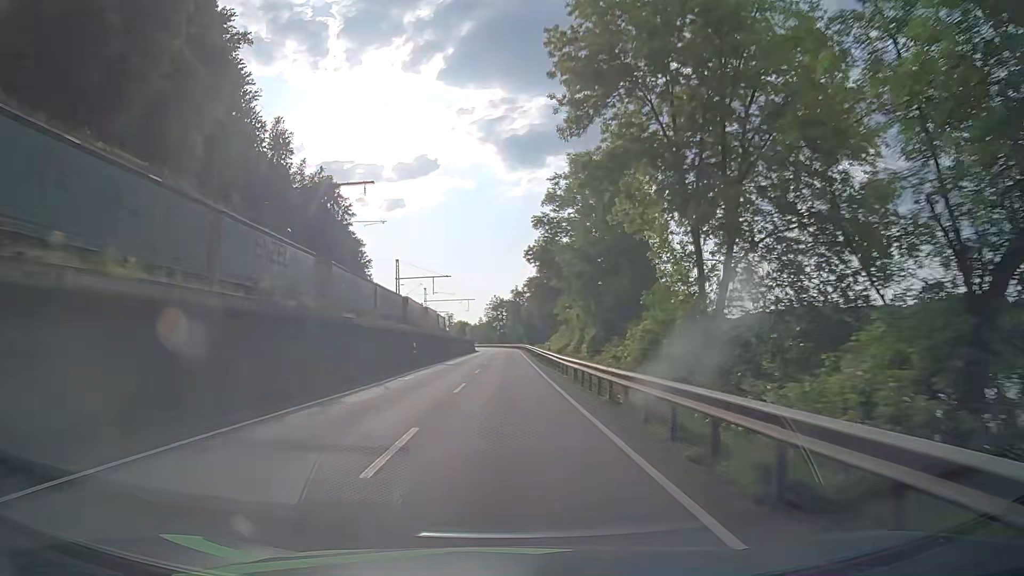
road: primary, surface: asphalt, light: Day
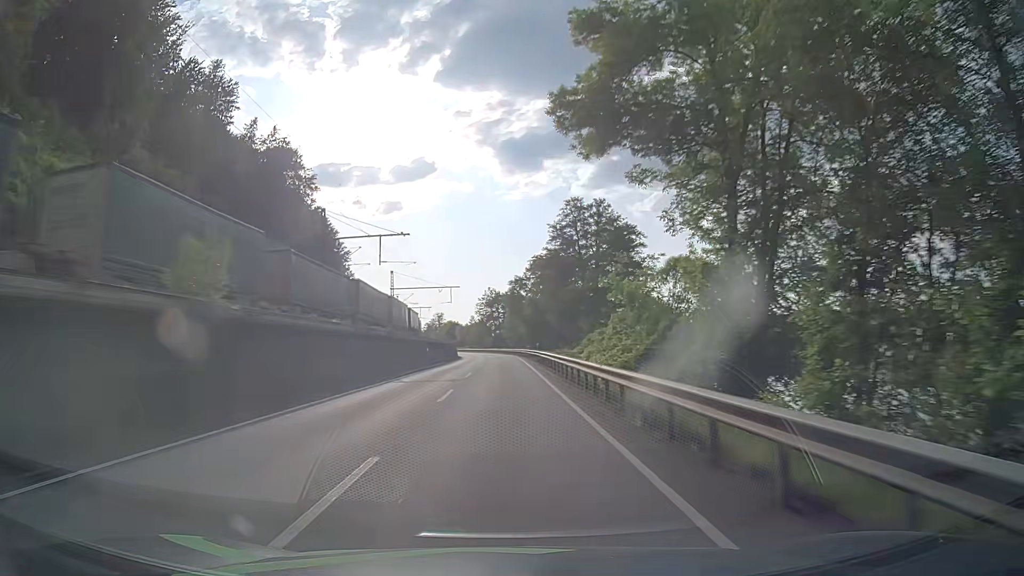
(+0.2, +38.5) m; 0°
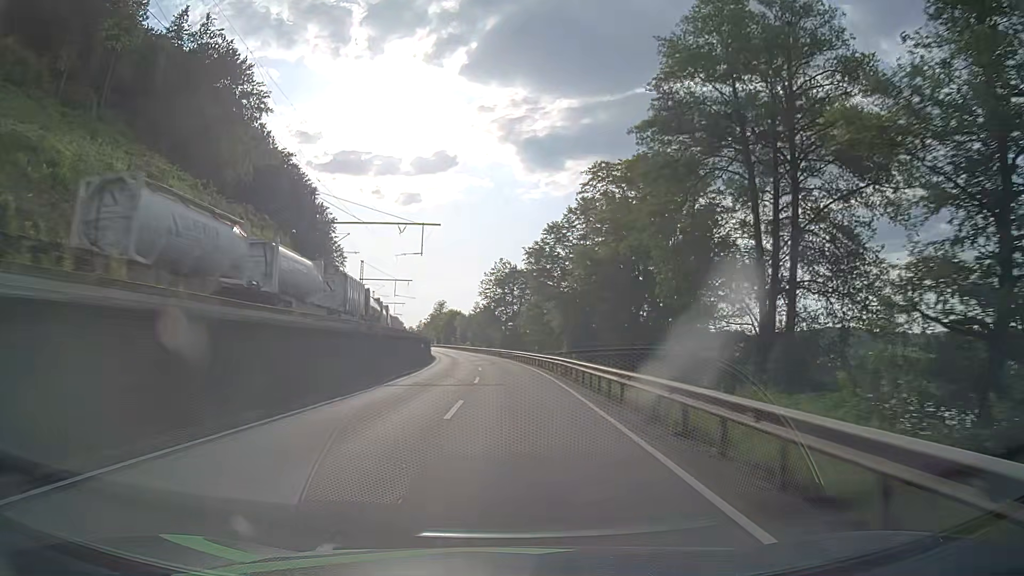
(+0.1, +51.3) m; 0°
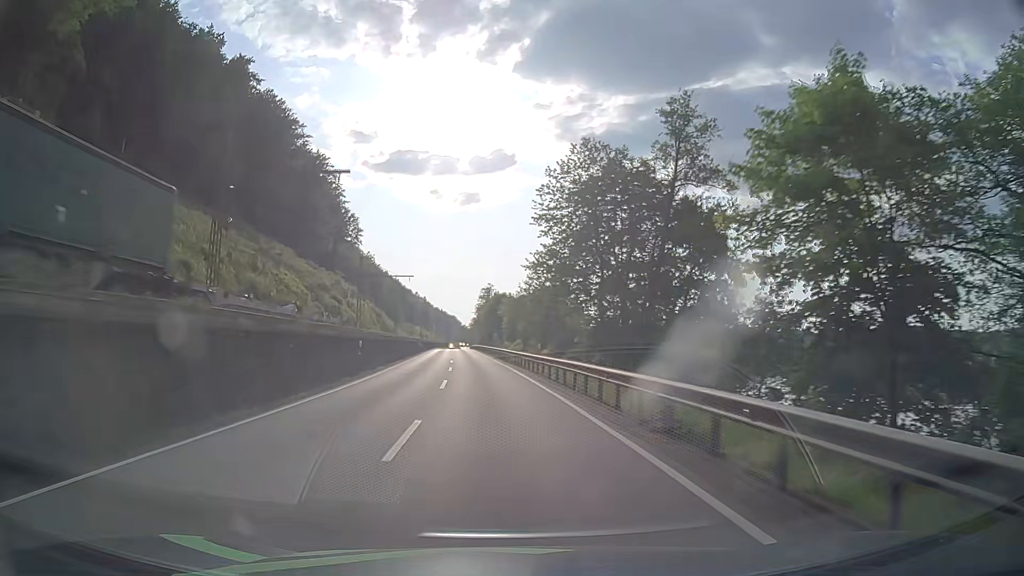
(-1.8, +64.3) m; -5°
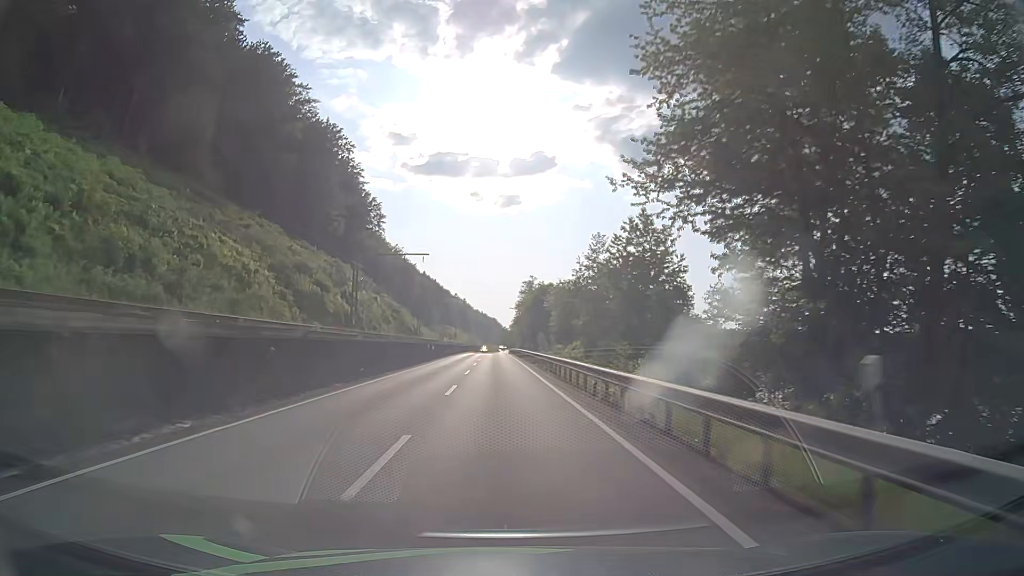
(-1.0, +25.7) m; -4°
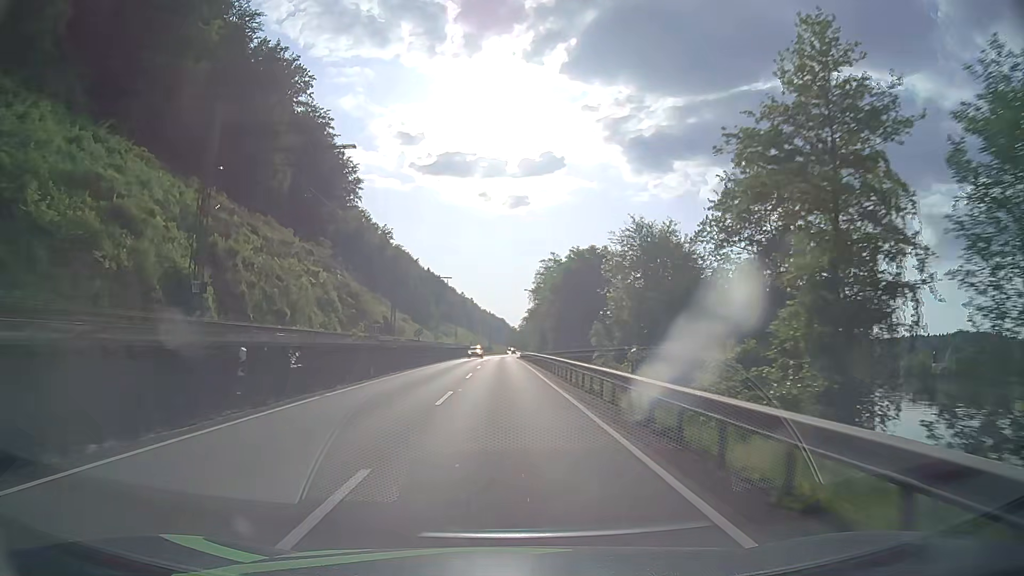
(-0.5, +38.6) m; -1°
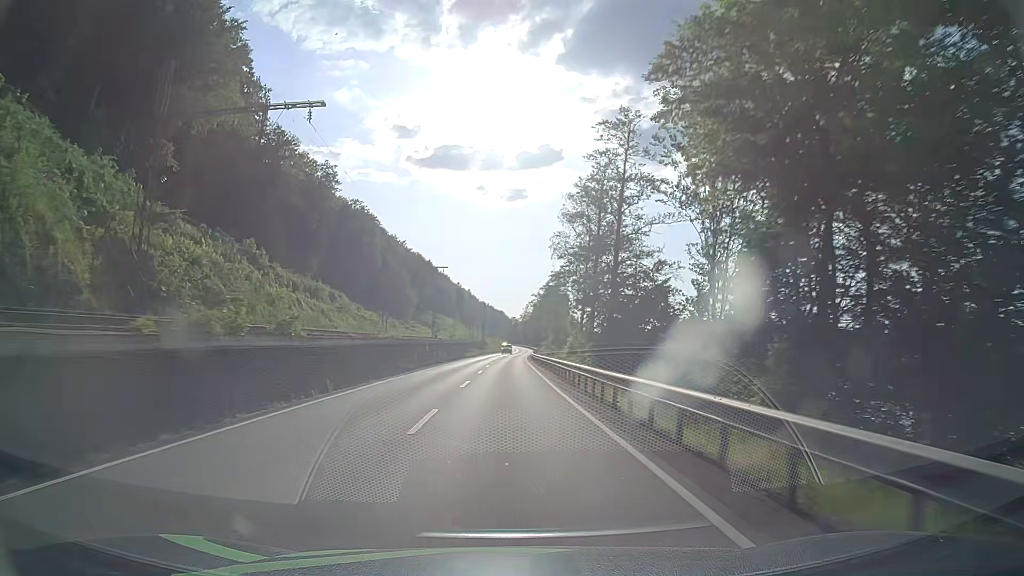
(-0.1, +64.4) m; 0°
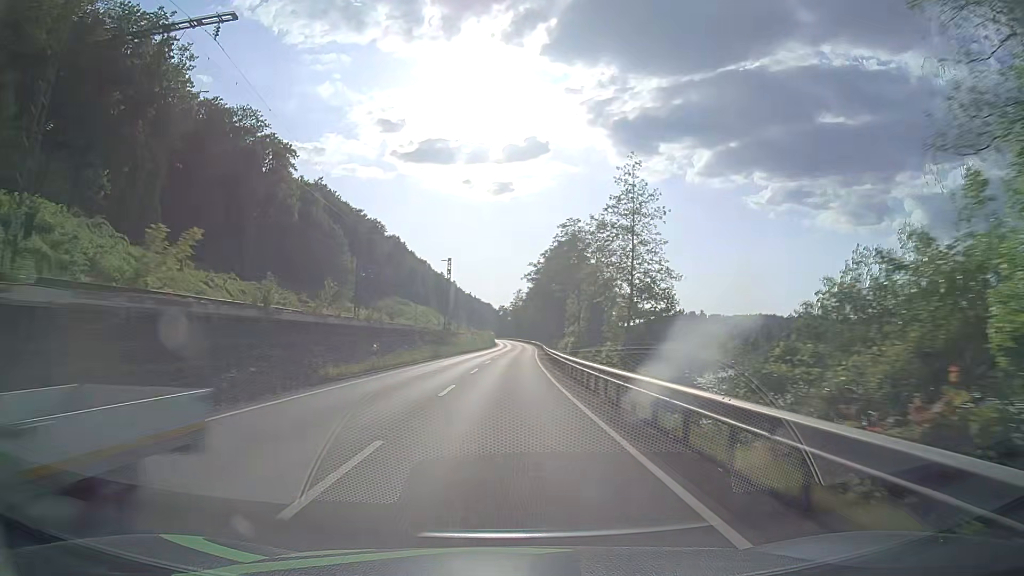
(+0.5, +64.7) m; +1°
(0, +10) (0, +20) (0, +30) (0, +40) (+1, +50) (+1, +60) (+1, +70) (+2, +80) (+2, +90) (+3, +100) m
